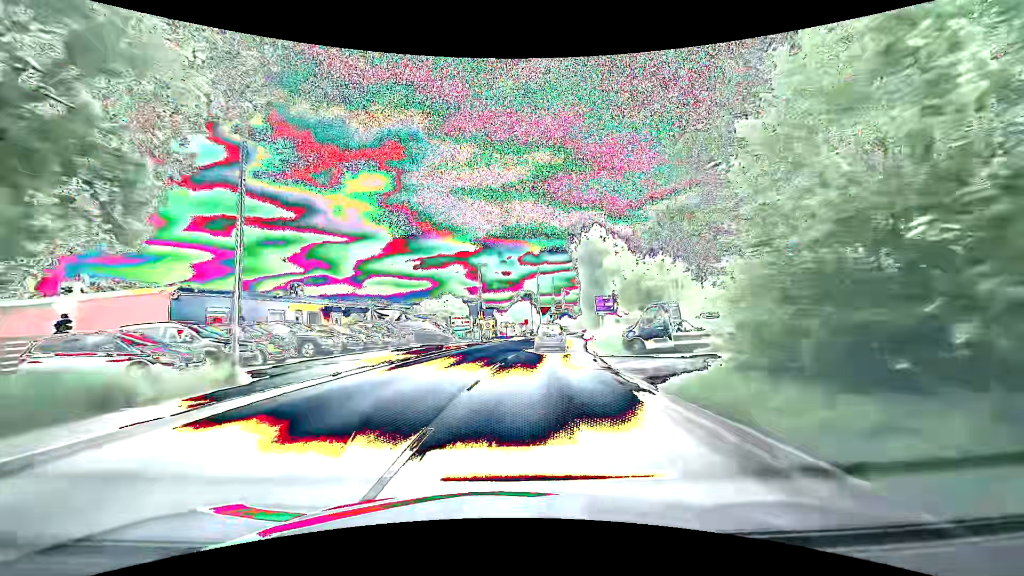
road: tertiary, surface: asphalt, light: Day
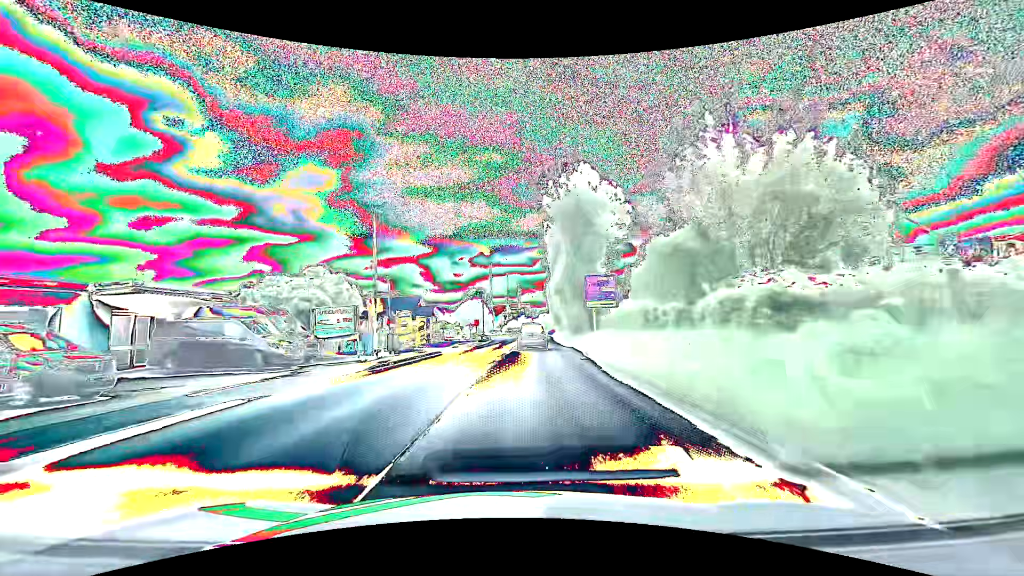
(+1.2, +22.4) m; +6°
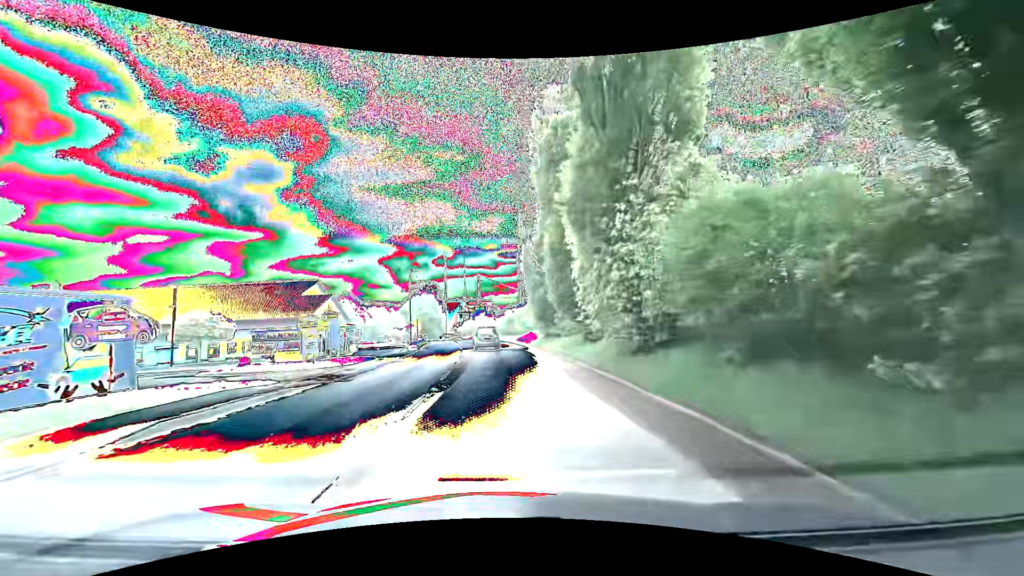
(+1.8, +33.0) m; +5°
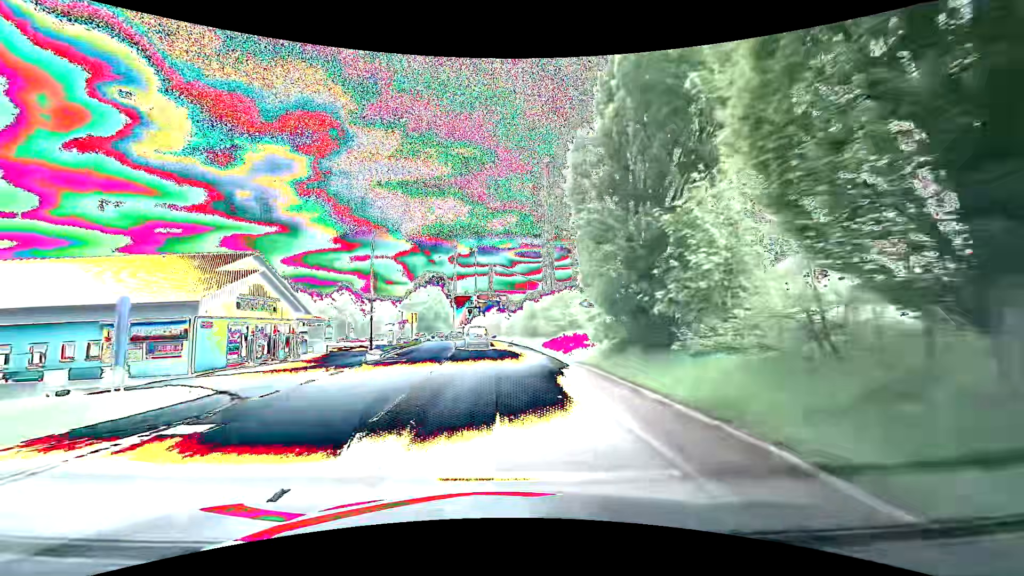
(-0.3, +18.3) m; -1°
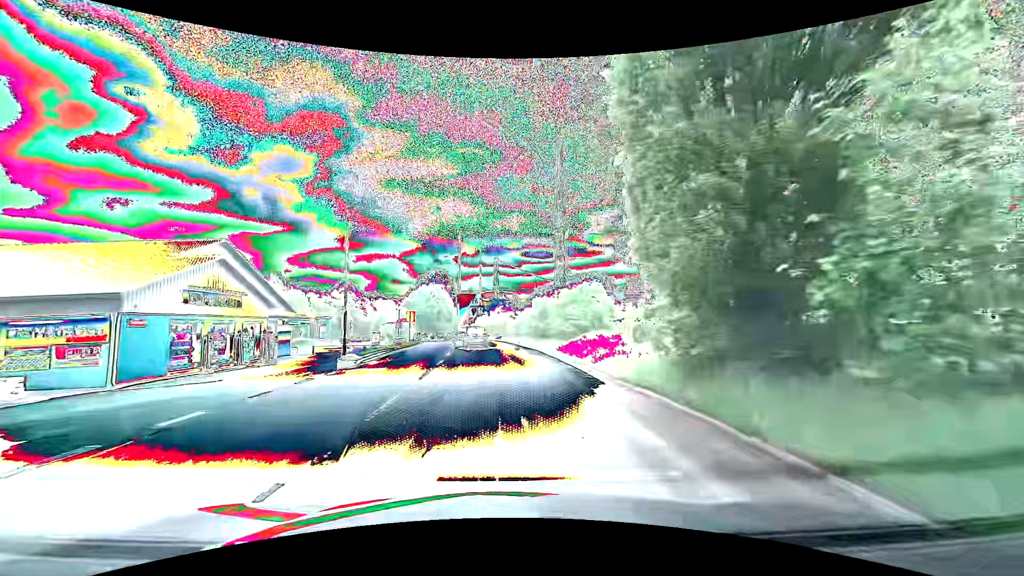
(-0.1, +5.9) m; -1°
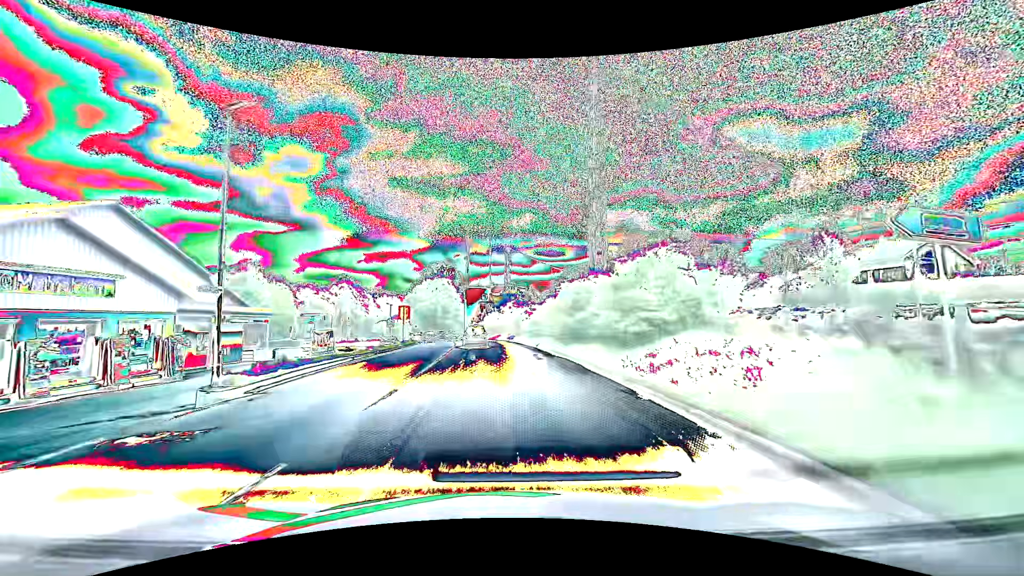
(-0.1, +11.4) m; -1°
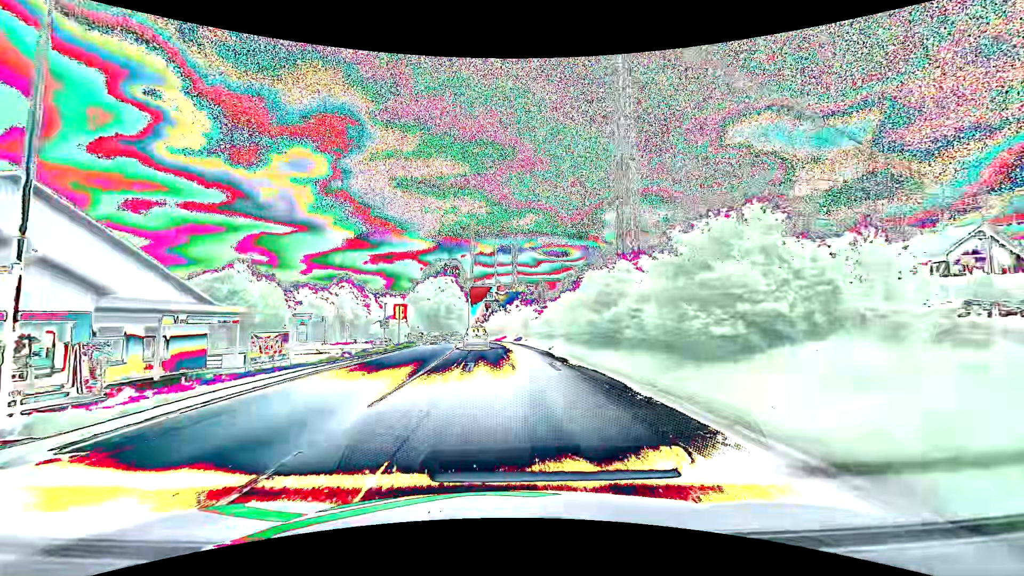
(0.0, +5.4) m; 0°
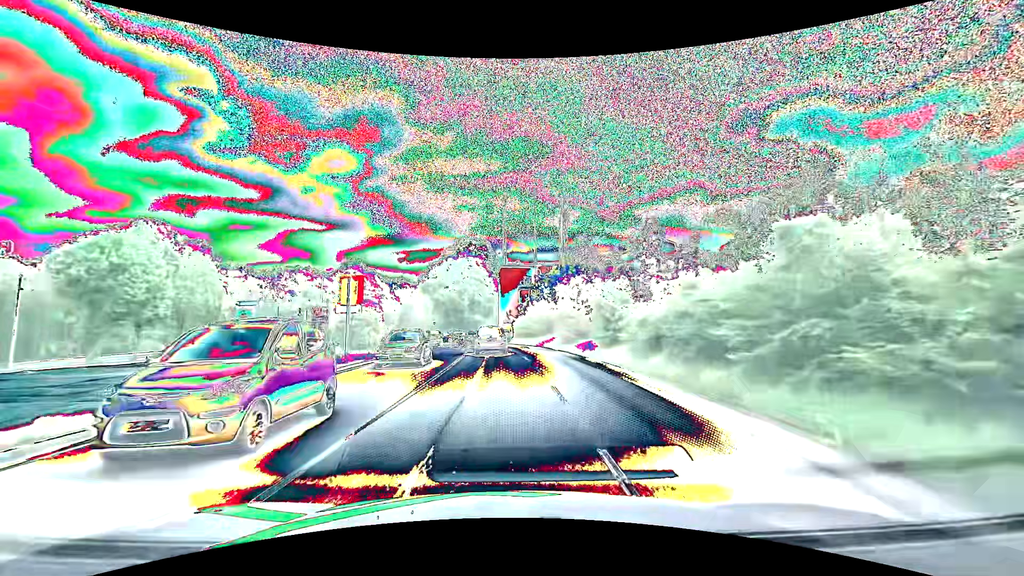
(-1.1, +25.0) m; -5°
(0, +10) (0, +20) (-1, +30) (-2, +40) (-4, +50) (-8, +59) (-14, +67) (-22, +73) (-32, +74) (-40, +69) m
